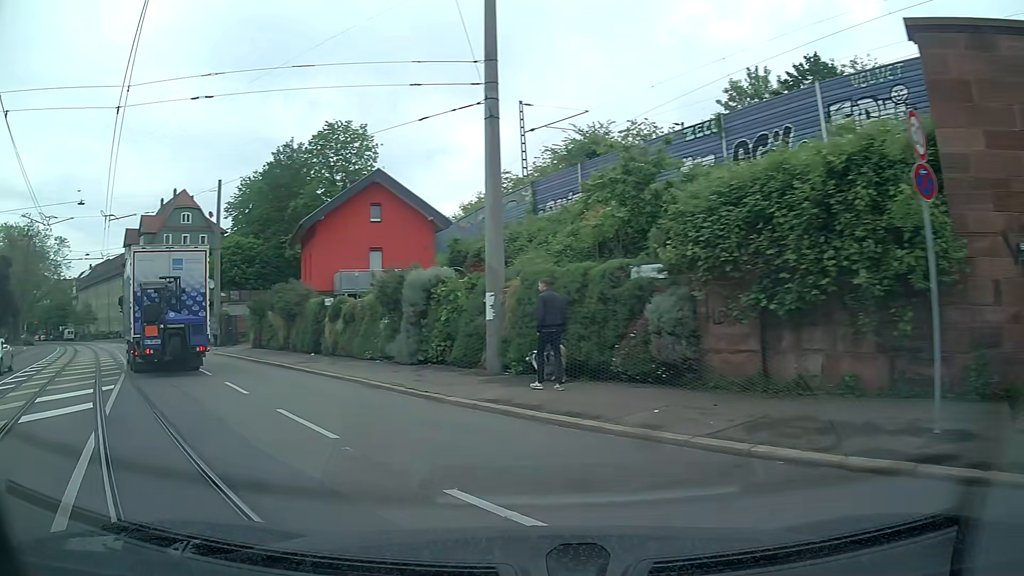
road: primary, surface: asphalt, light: Day
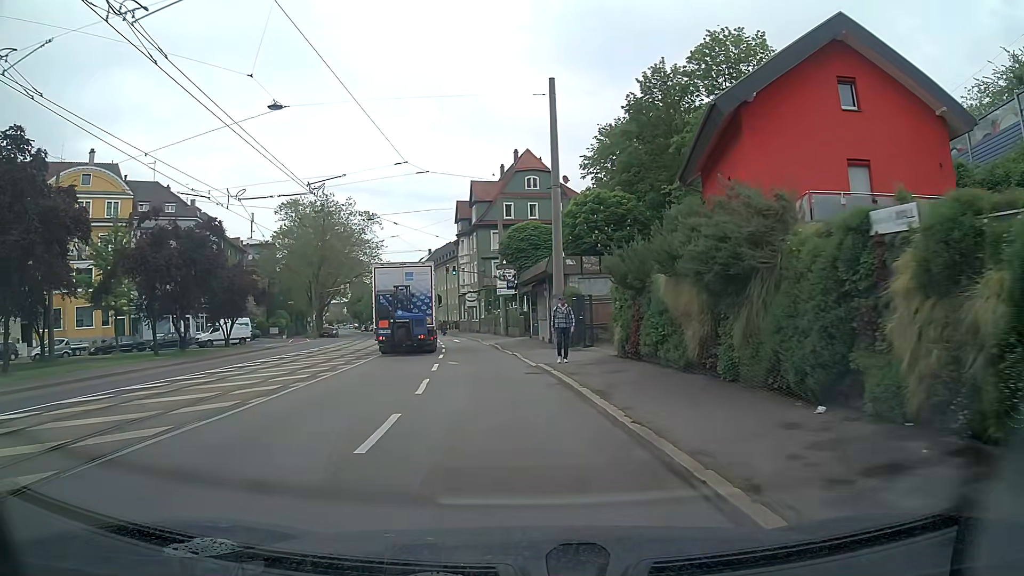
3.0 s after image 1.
(-5.9, +18.7) m; -29°
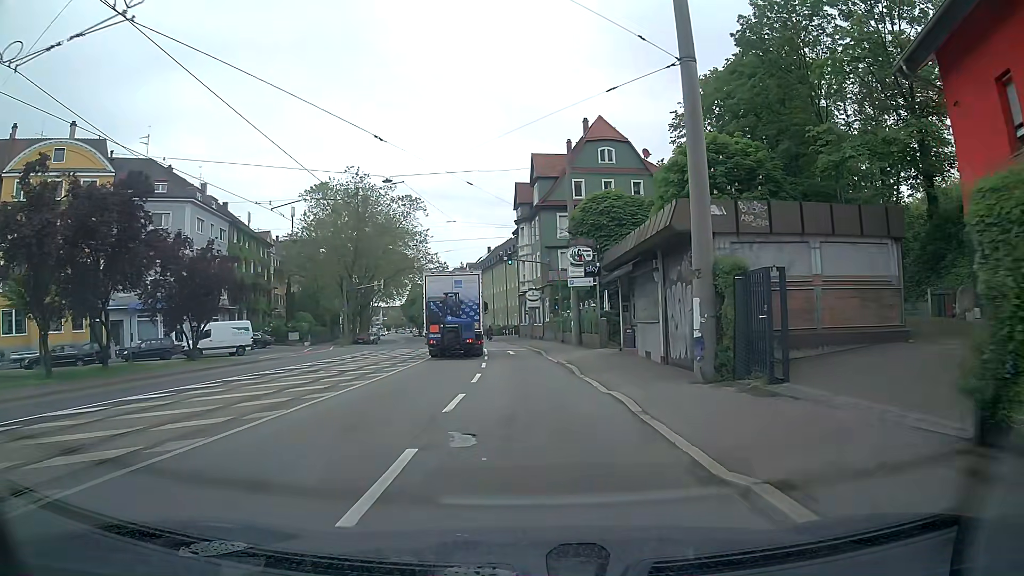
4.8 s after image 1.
(-0.8, +14.4) m; -6°
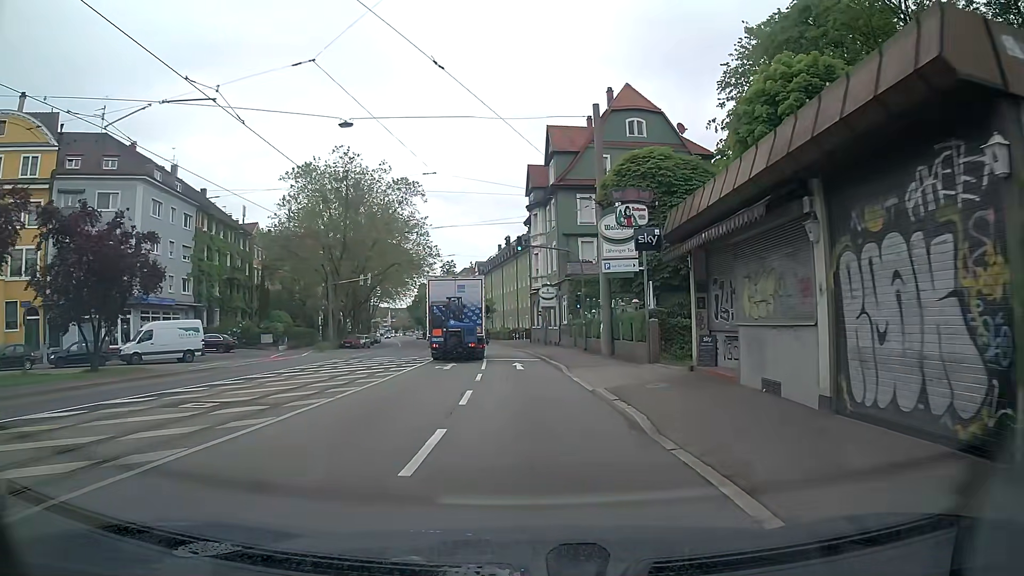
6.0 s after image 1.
(-0.1, +10.3) m; -1°
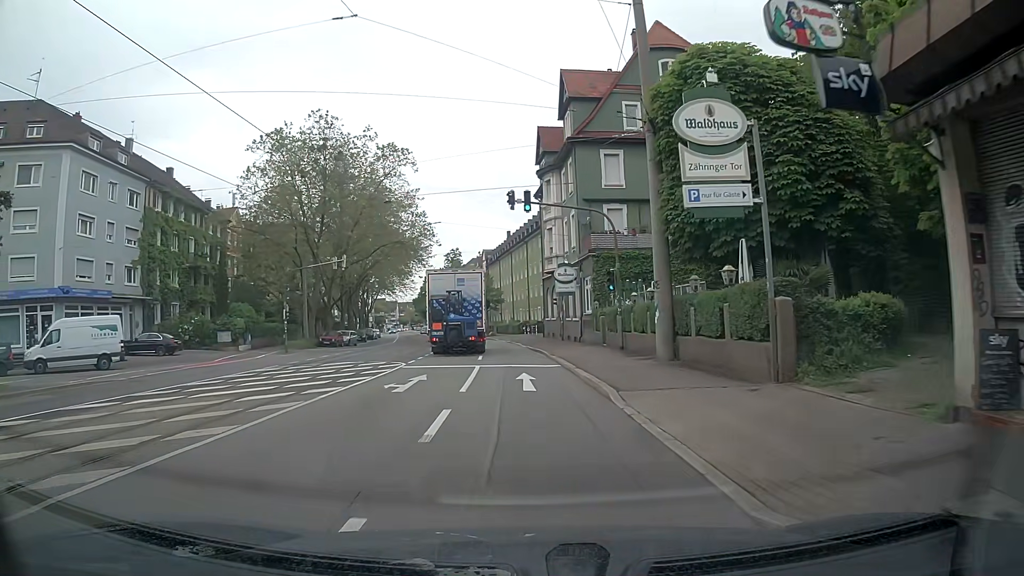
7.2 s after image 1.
(0.0, +10.8) m; 0°
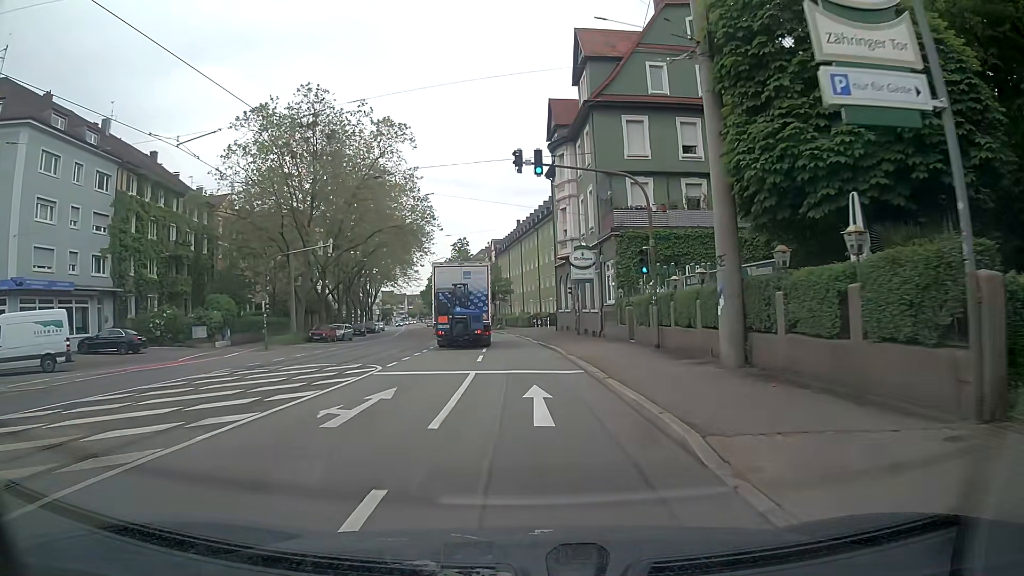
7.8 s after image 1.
(-0.1, +5.5) m; -1°
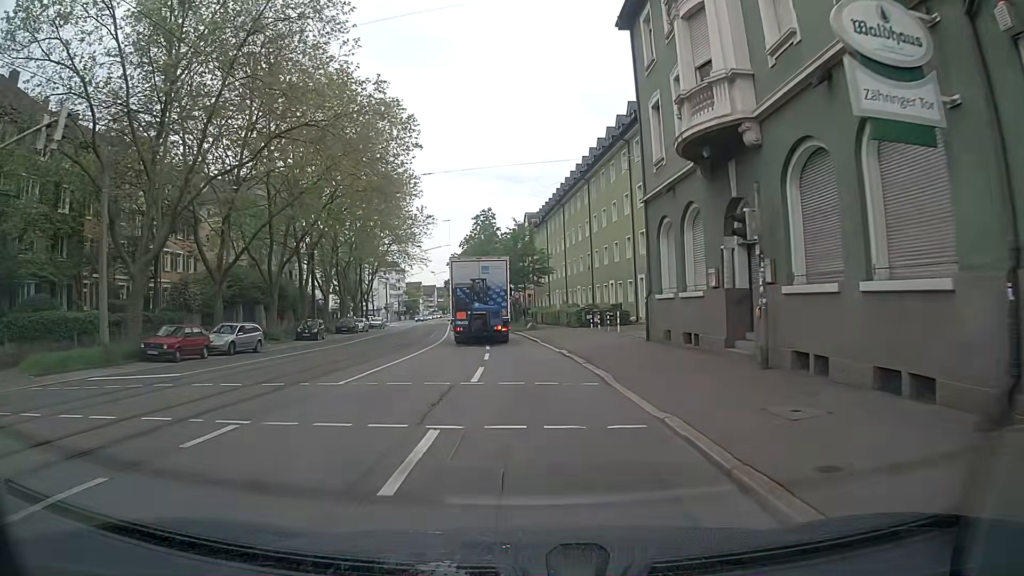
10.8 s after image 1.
(-0.7, +27.7) m; -4°
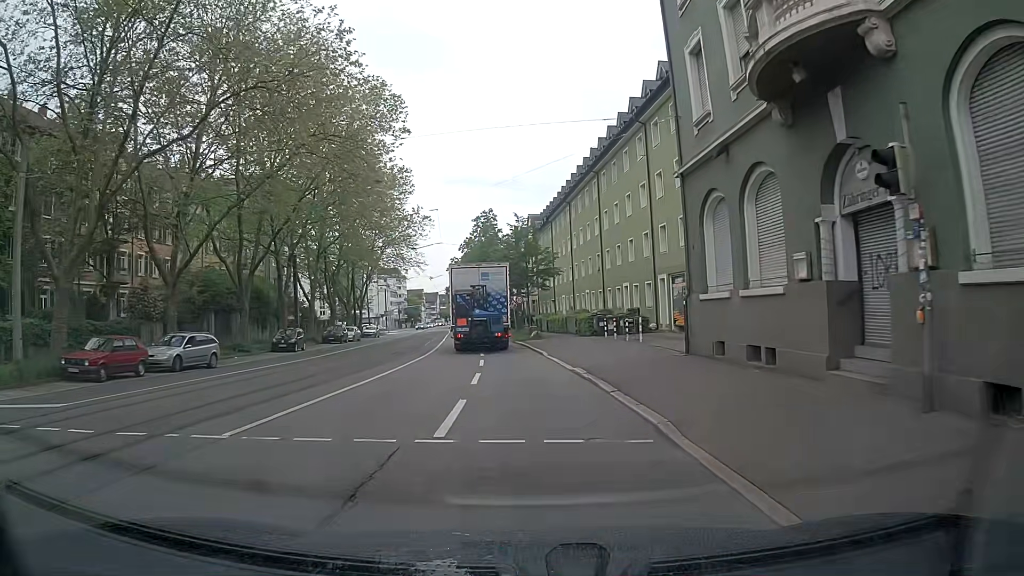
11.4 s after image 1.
(0.0, +5.5) m; 0°
(0, +10) (-1, +20) (-1, +30) (-2, +40) (-3, +50) (-4, +60) (-5, +70) (-6, +80) (-7, +90) (-8, +100) m
